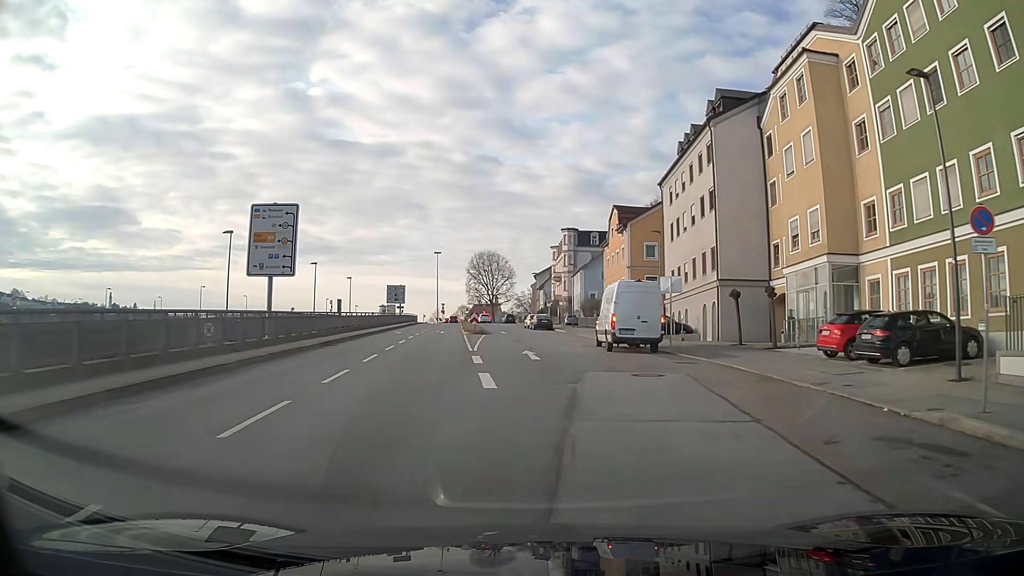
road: primary_link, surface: asphalt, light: Day
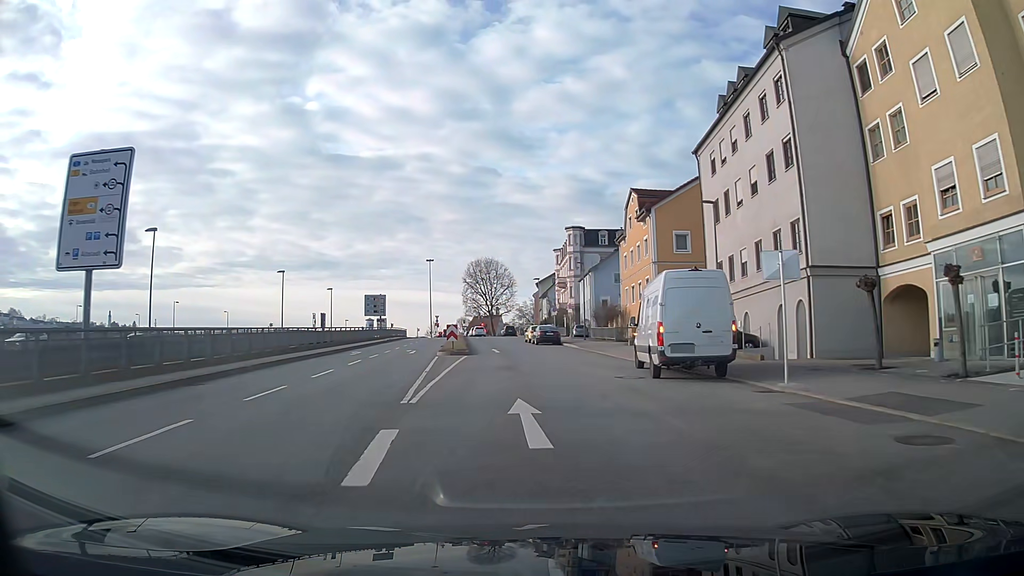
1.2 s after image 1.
(0.0, +12.8) m; -1°
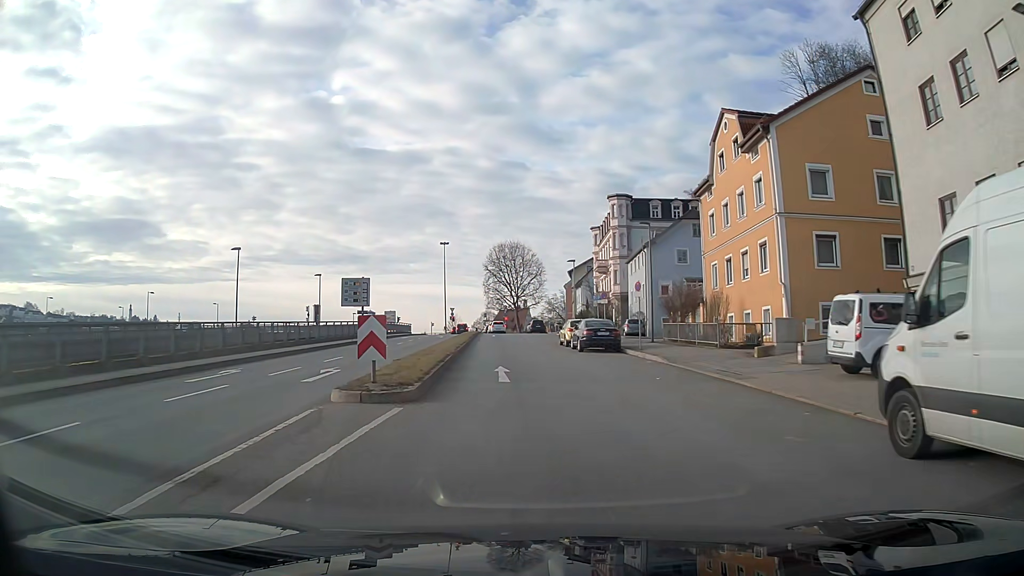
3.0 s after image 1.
(-0.4, +20.0) m; -2°
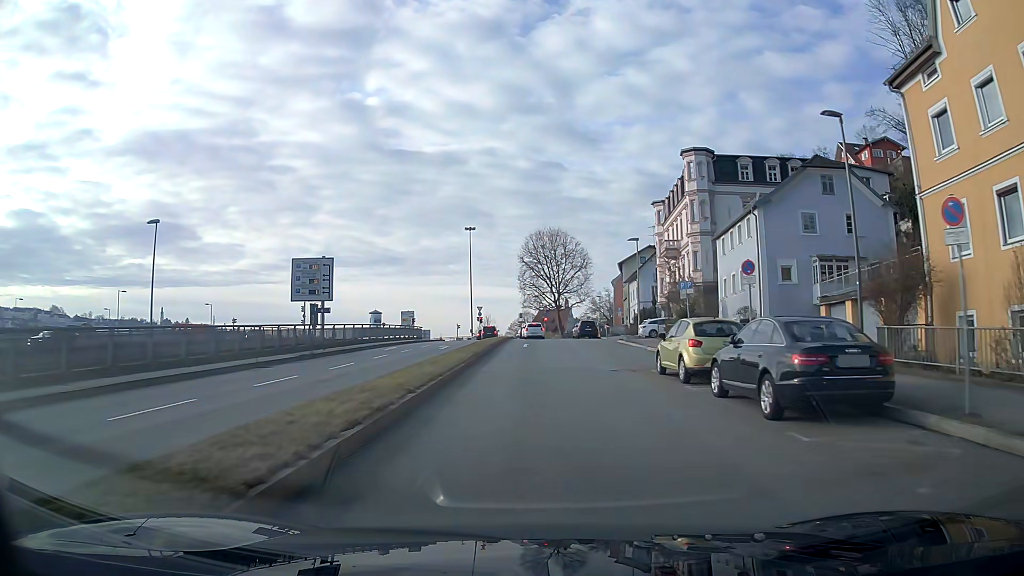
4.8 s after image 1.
(-0.5, +20.3) m; -3°
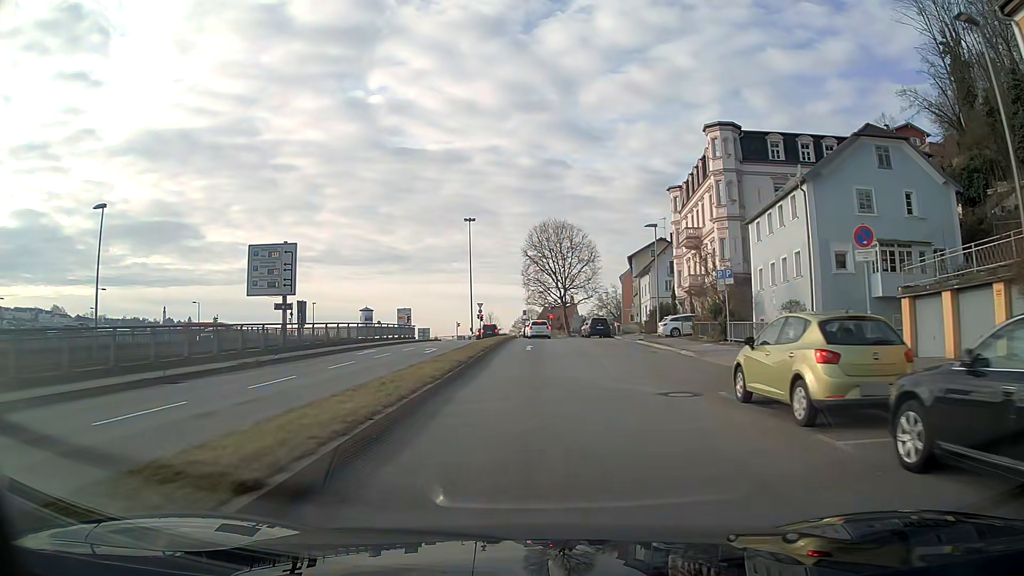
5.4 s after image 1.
(0.0, +6.6) m; 0°
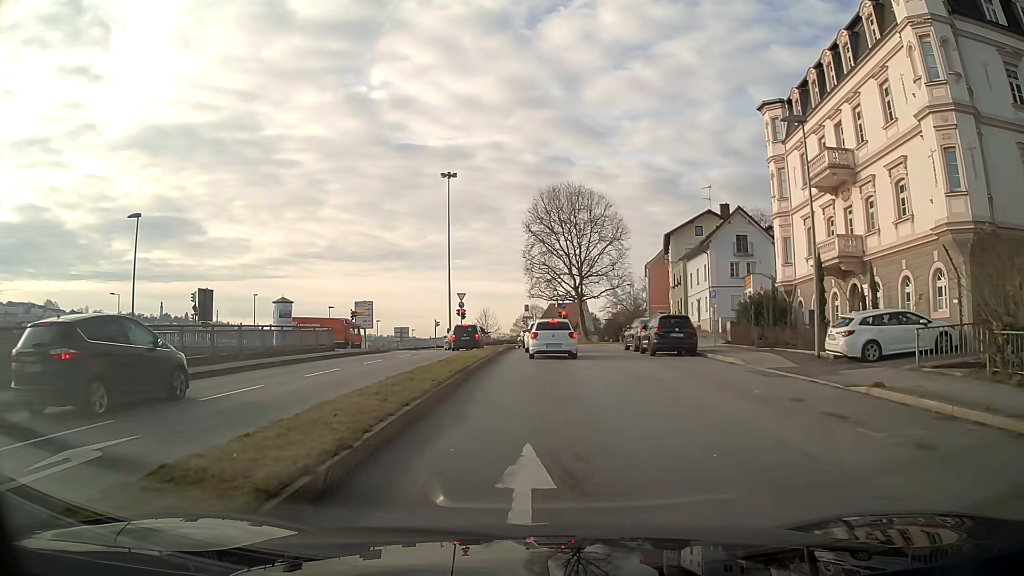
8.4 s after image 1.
(-0.1, +26.5) m; 0°
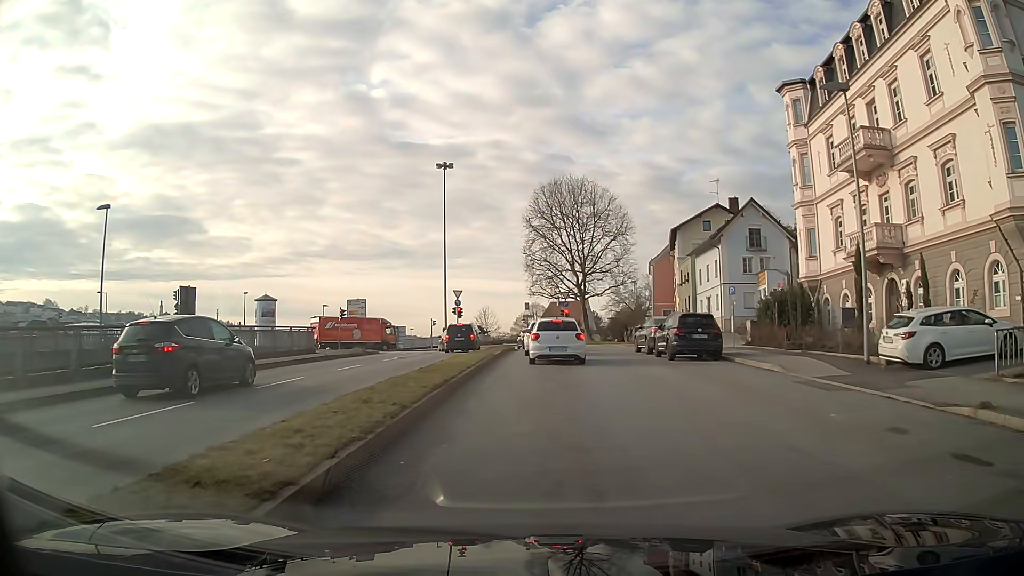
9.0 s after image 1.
(0.0, +3.3) m; 0°
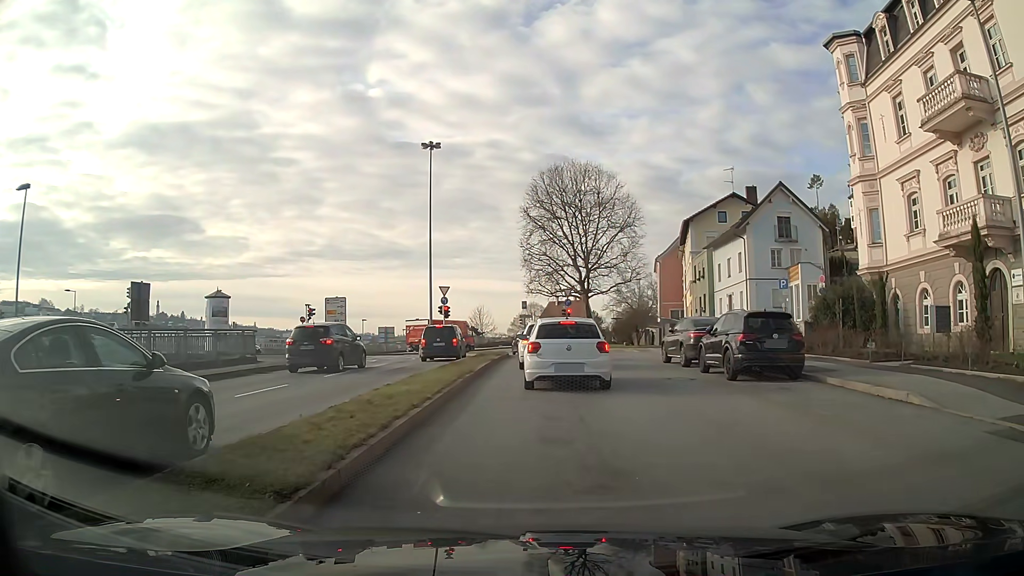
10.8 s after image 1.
(0.0, +7.0) m; 0°
